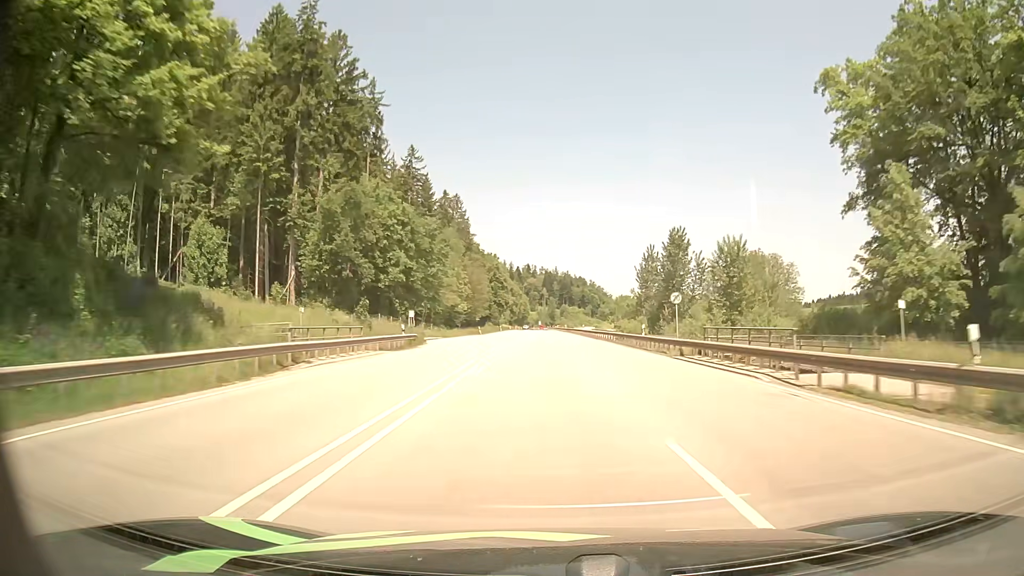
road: primary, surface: asphalt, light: Day
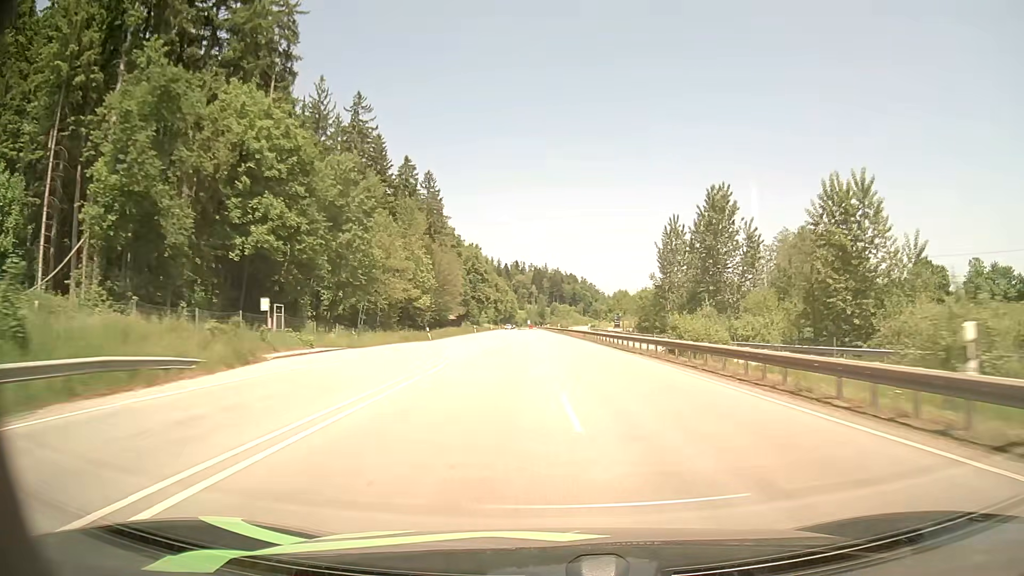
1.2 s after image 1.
(+0.3, +31.3) m; +1°
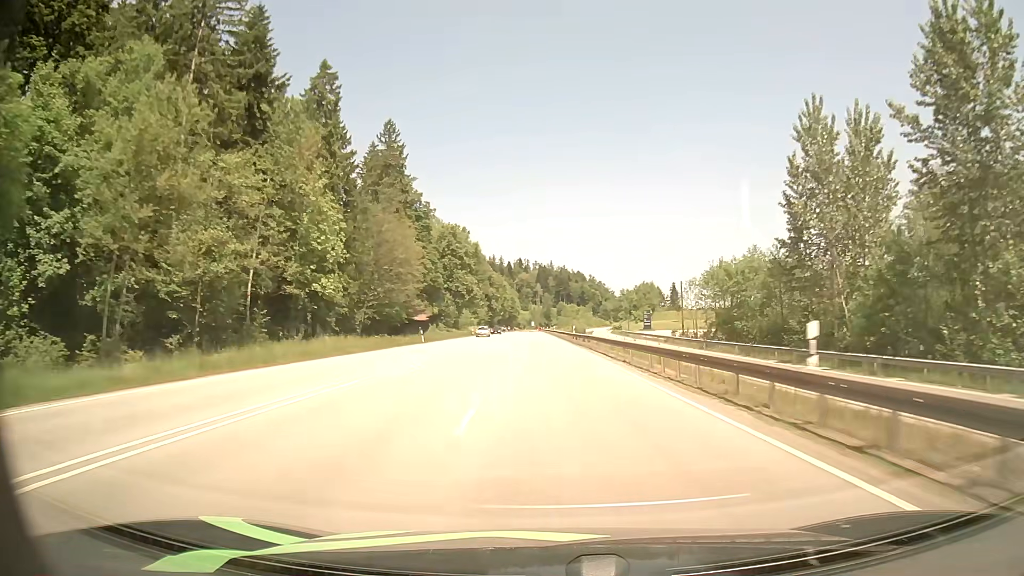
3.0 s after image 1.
(+0.1, +48.0) m; 0°
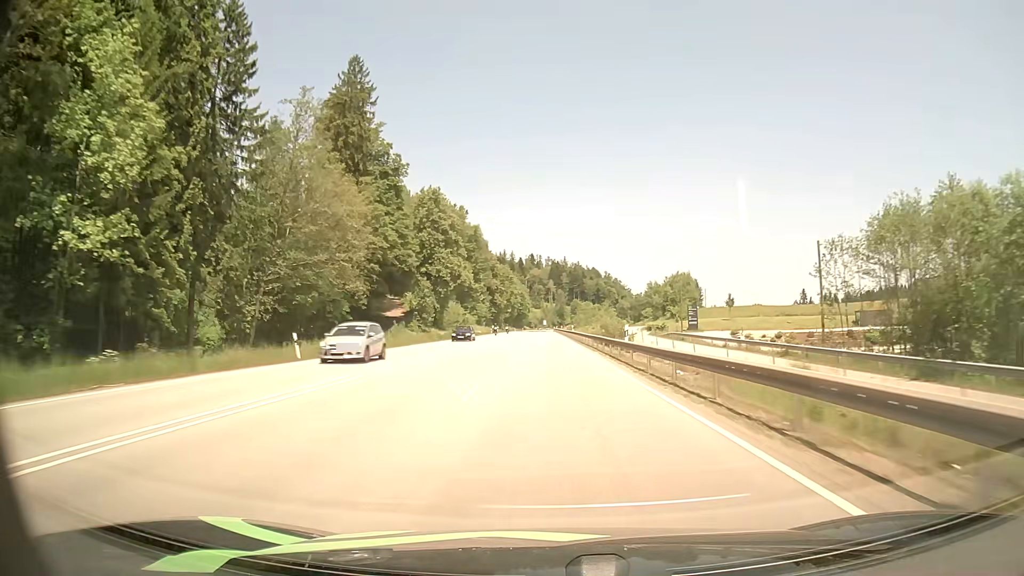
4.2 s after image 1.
(-0.4, +32.6) m; -1°
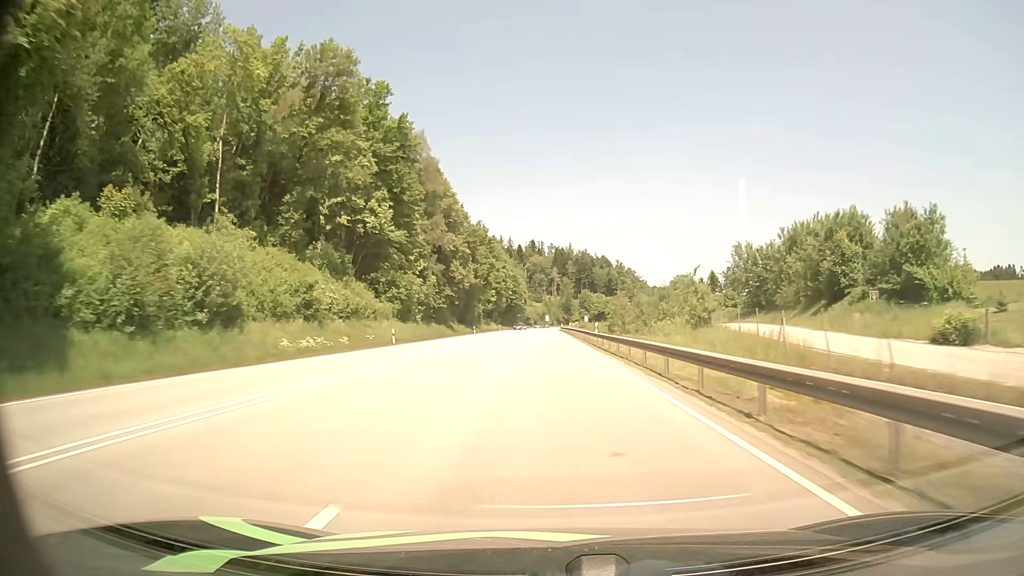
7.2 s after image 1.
(-0.5, +82.9) m; 0°
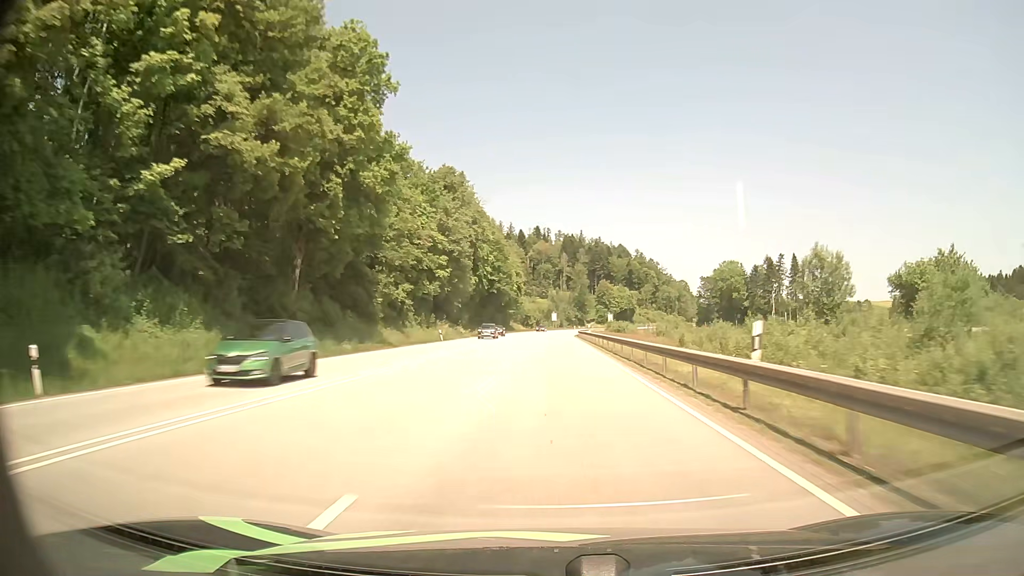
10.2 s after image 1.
(-0.2, +83.4) m; -1°
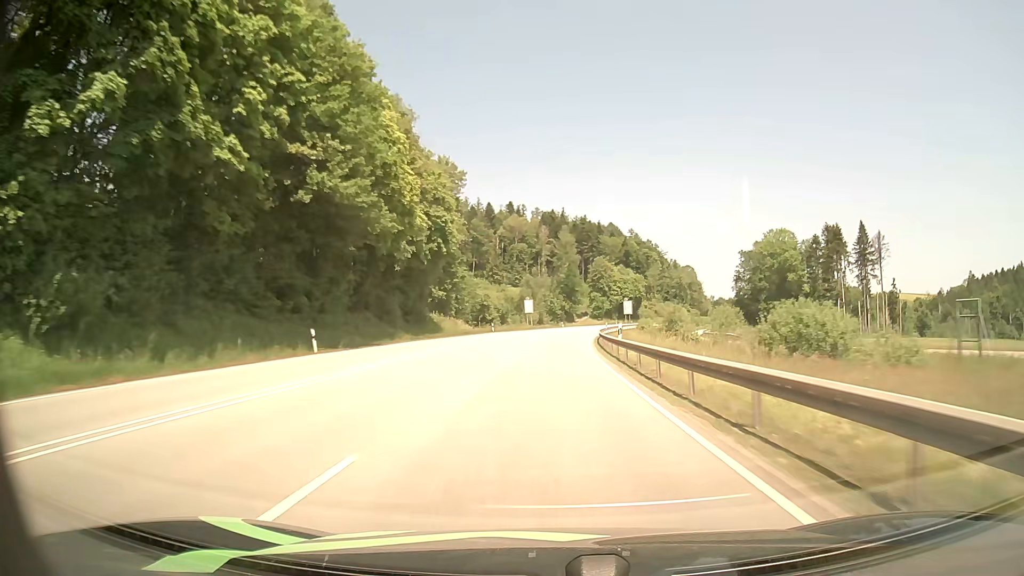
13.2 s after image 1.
(+0.9, +82.1) m; +2°
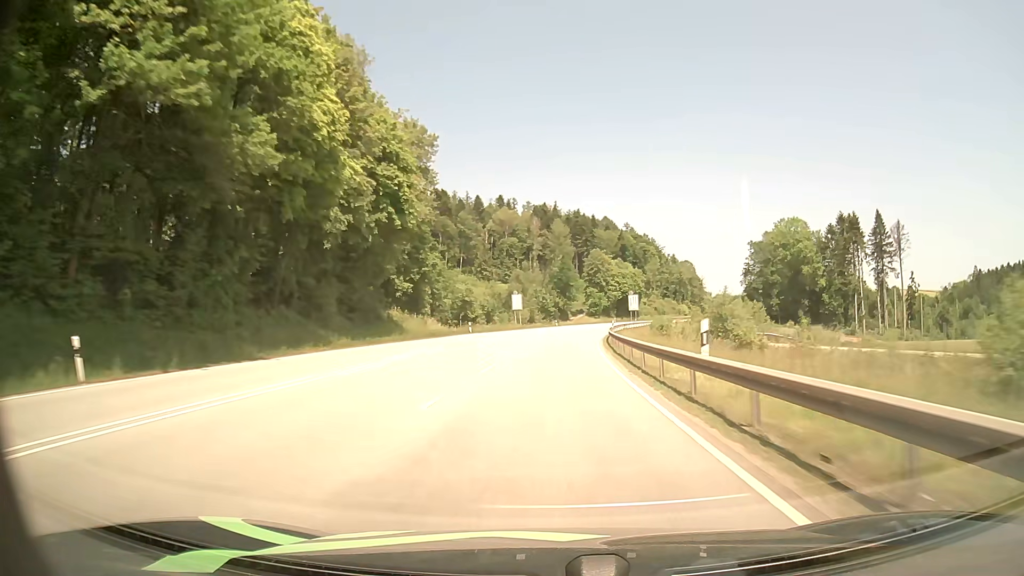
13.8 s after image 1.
(0.0, +16.1) m; 0°
(0, +10) (0, +20) (+1, +30) (+1, +40) (+2, +50) (+3, +60) (+4, +70) (+5, +80) (+7, +90) (+9, +99) m
